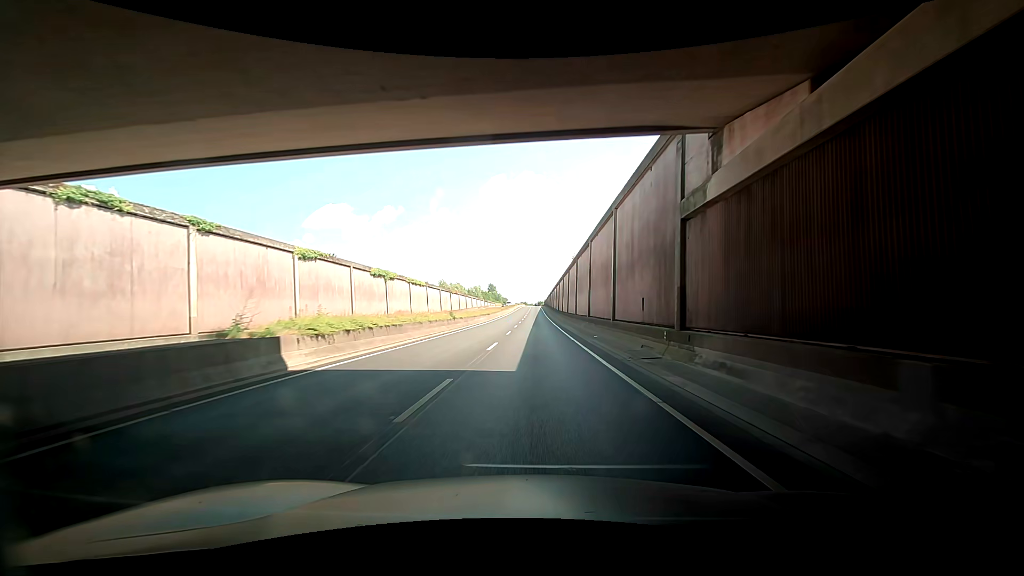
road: trunk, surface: asphalt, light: Day
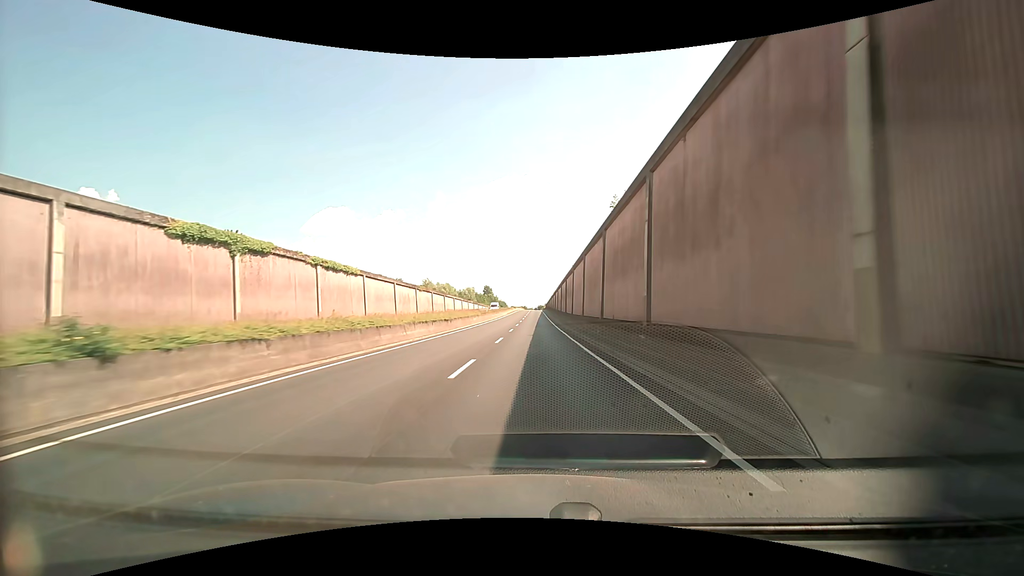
(-0.2, +32.0) m; -1°
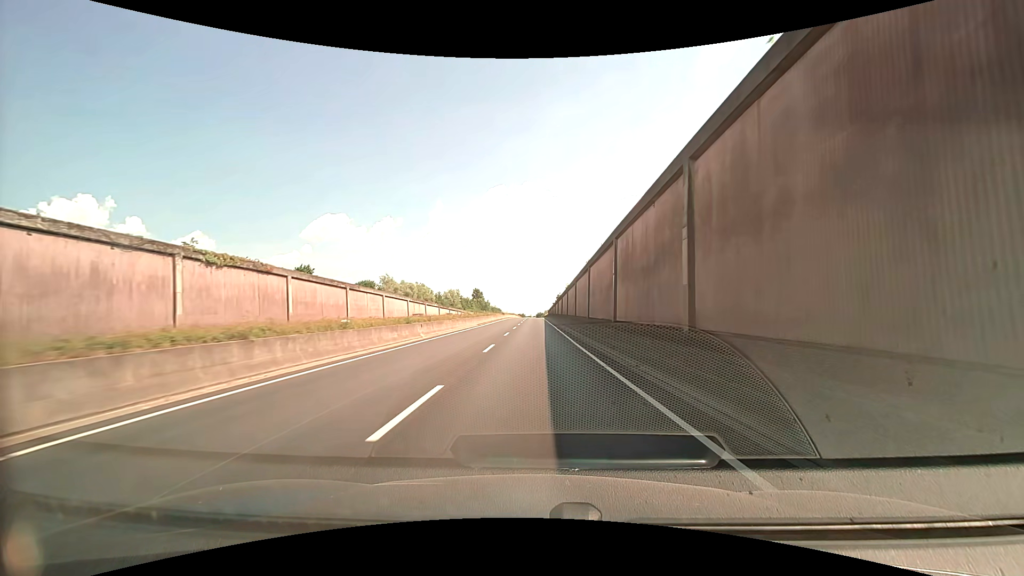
(+0.2, +53.2) m; 0°
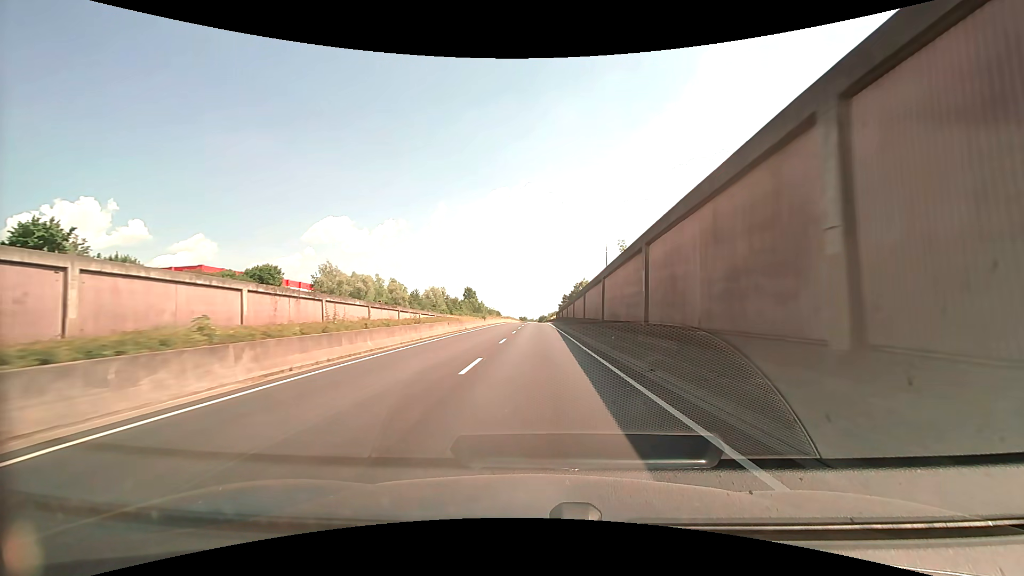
(0.0, +42.5) m; 0°
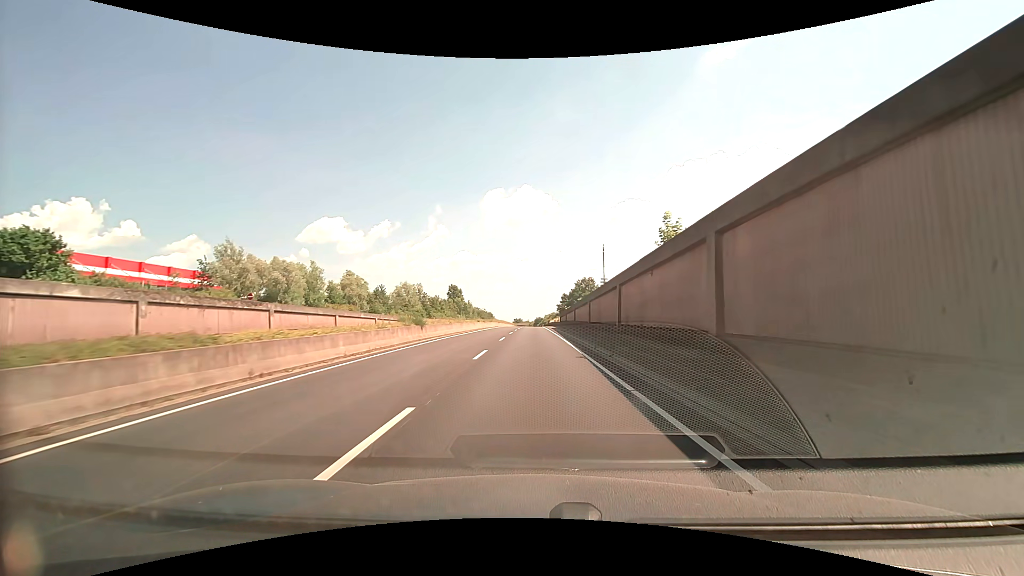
(+0.2, +32.0) m; +1°
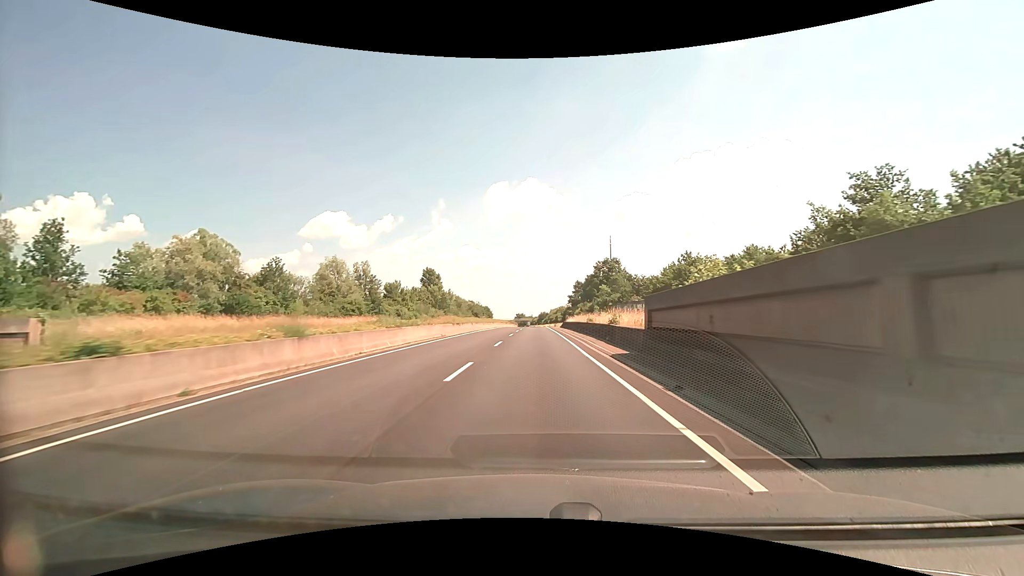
(-0.3, +53.6) m; 0°
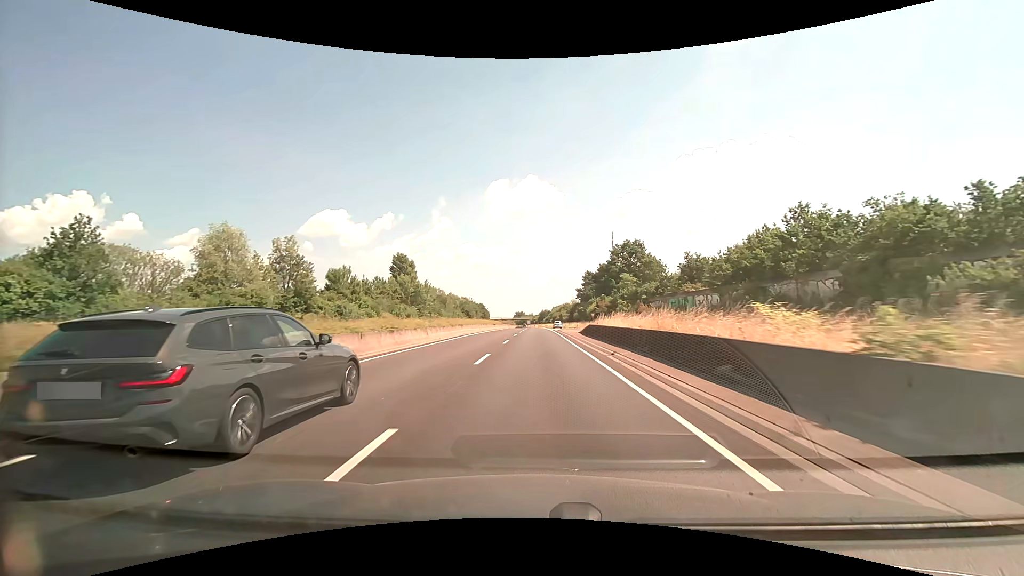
(-0.1, +32.4) m; 0°
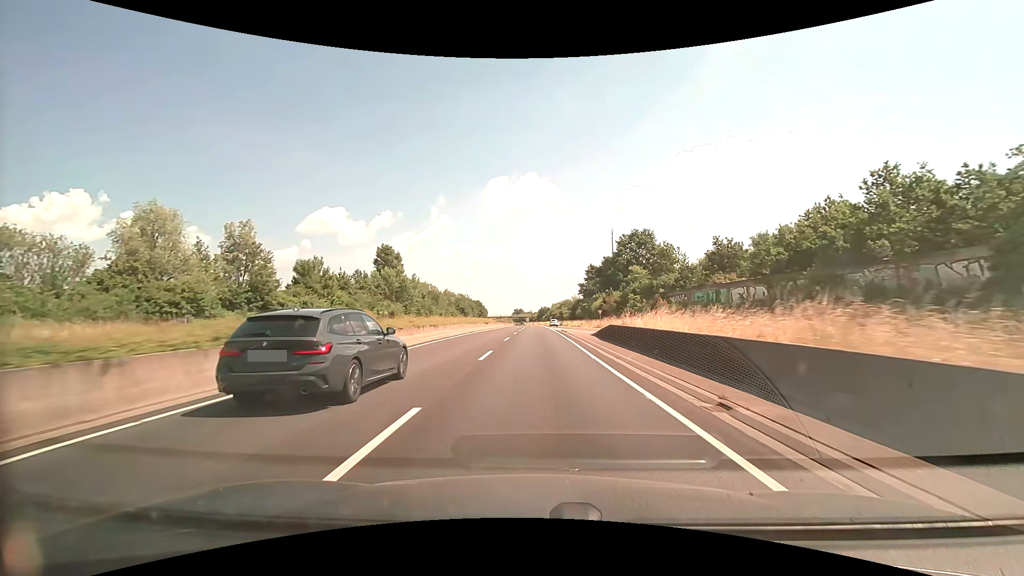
(0.0, +10.8) m; 0°
(0, +10) (0, +20) (0, +30) (0, +40) (0, +50) (0, +60) (0, +70) (0, +80) (0, +90) (0, +100) m
